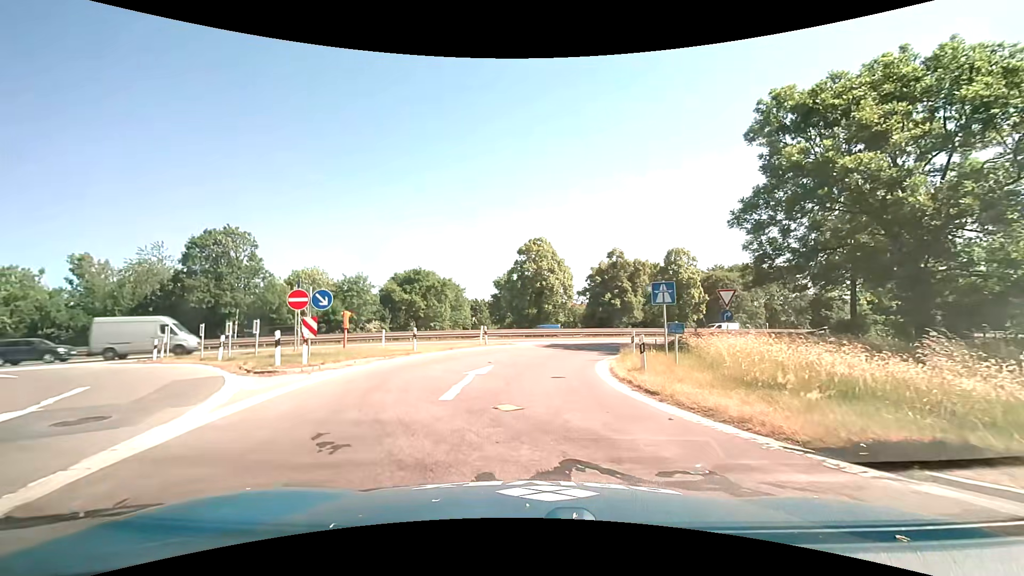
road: motorway_link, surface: asphalt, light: Day
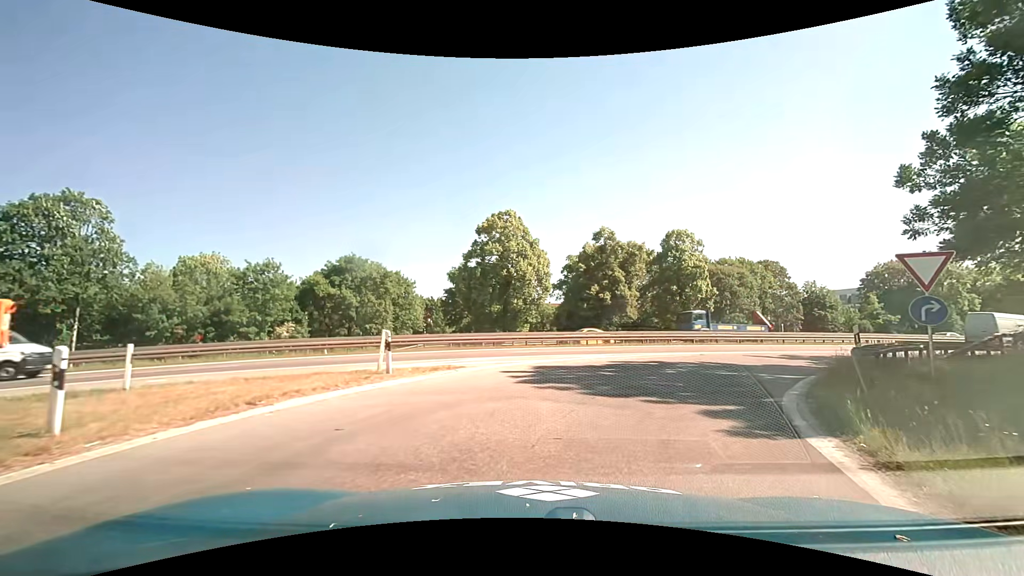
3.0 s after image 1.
(-0.3, +16.0) m; +3°
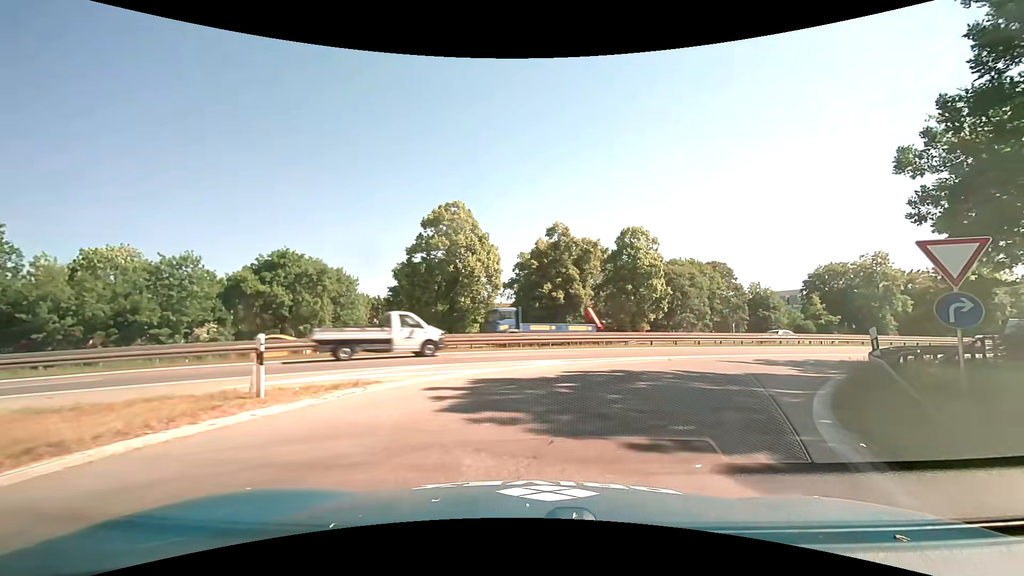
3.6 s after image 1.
(+0.1, +3.3) m; +6°
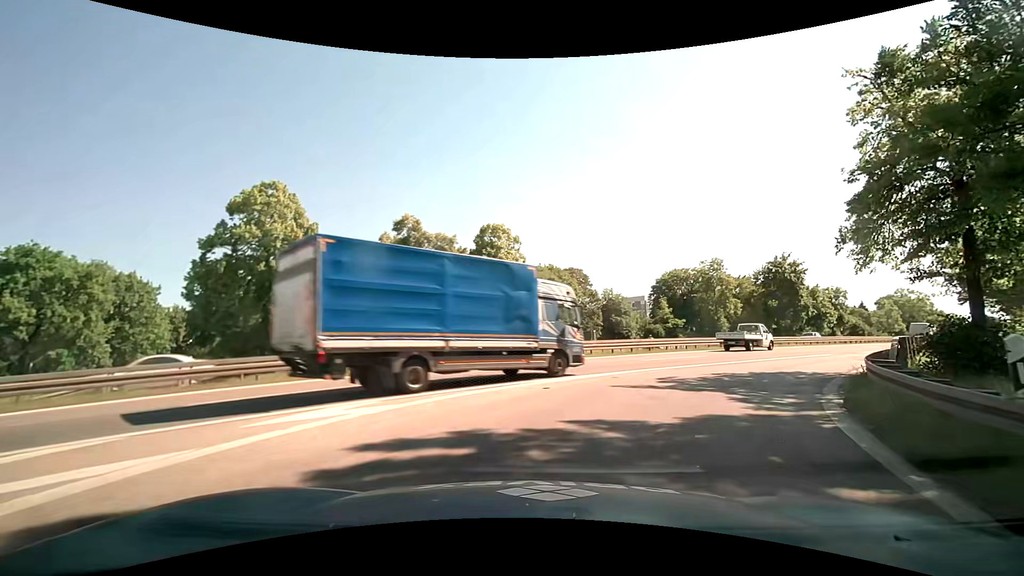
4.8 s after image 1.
(+0.9, +7.2) m; +17°
(+2, +10) (+6, +19) (+13, +26) (+20, +34) (+27, +41) (+34, +48) (+41, +55) (+47, +62) (+54, +69) (+61, +77) m
